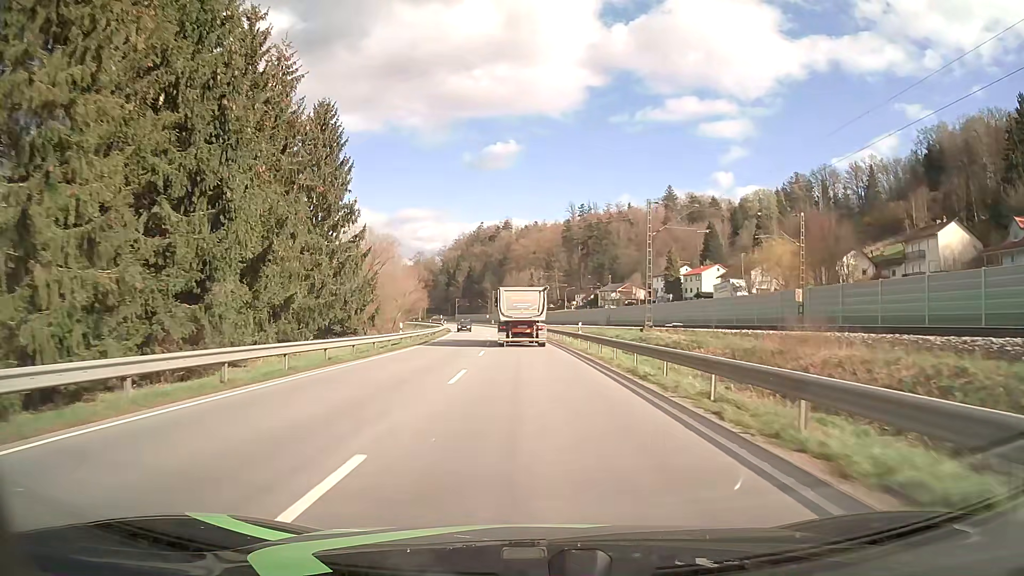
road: primary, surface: asphalt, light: Day
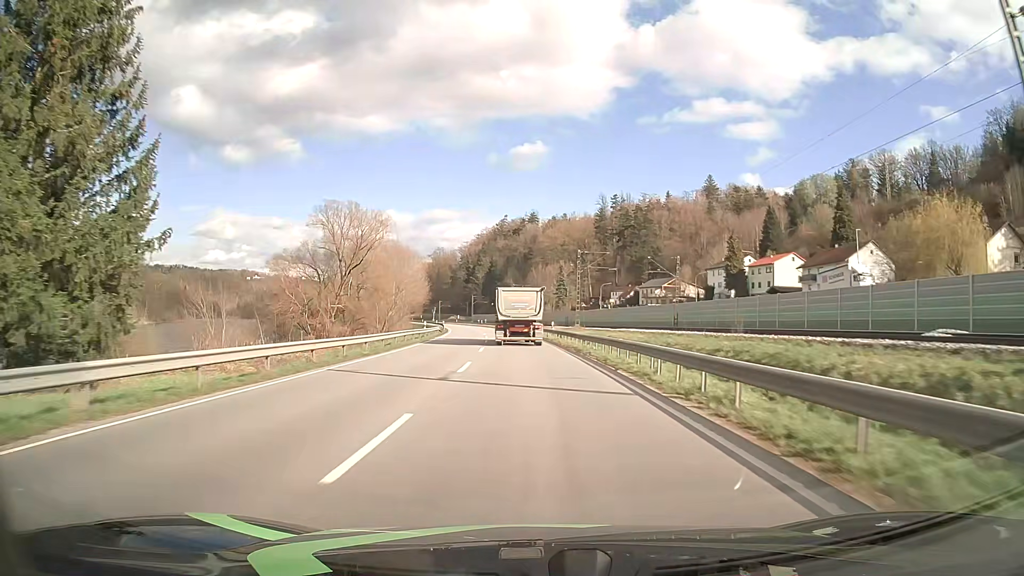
(-0.7, +33.7) m; -2°
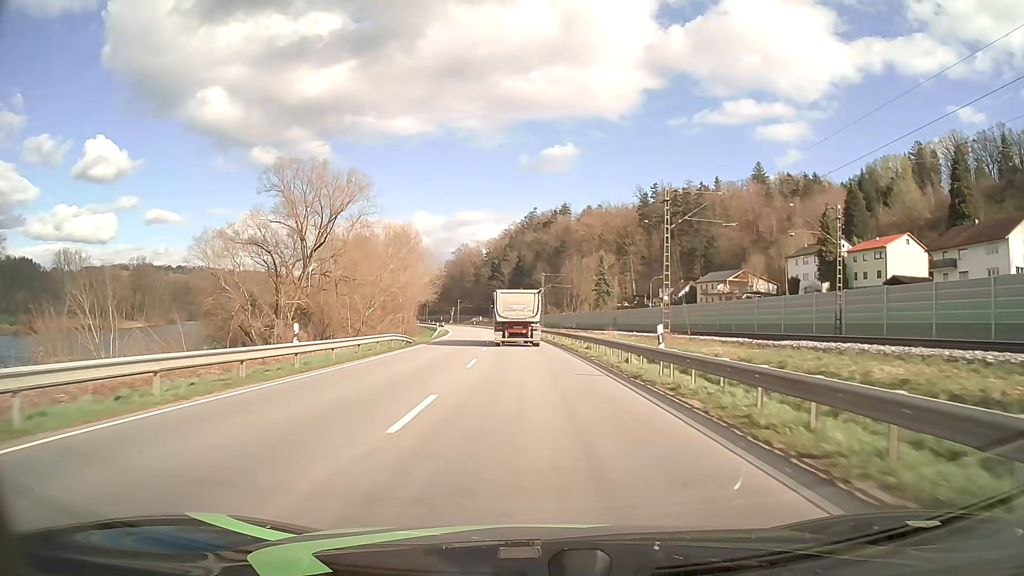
(-0.9, +34.2) m; -3°
(0, +10) (0, +20) (-1, +30) (-1, +40) (-2, +50) (-2, +60) (-3, +70) (-4, +80) (-5, +90) (-7, +100) m
